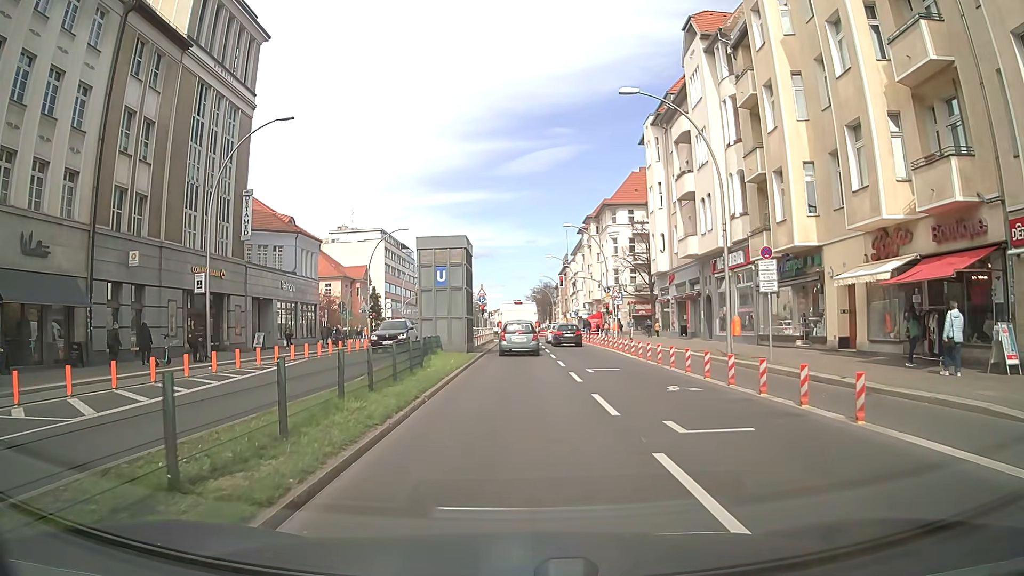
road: primary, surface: asphalt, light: Day
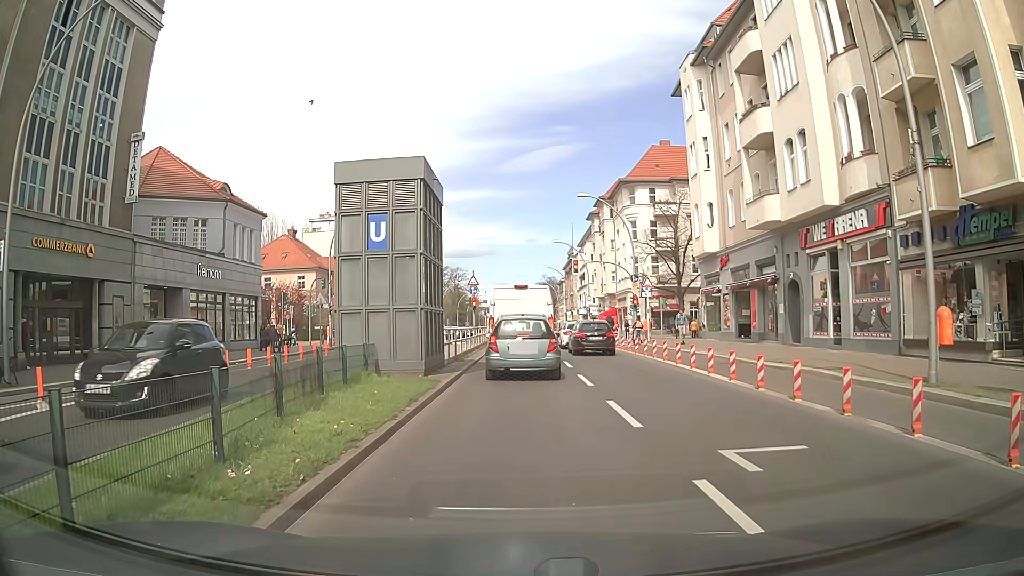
(+0.1, +13.1) m; 0°
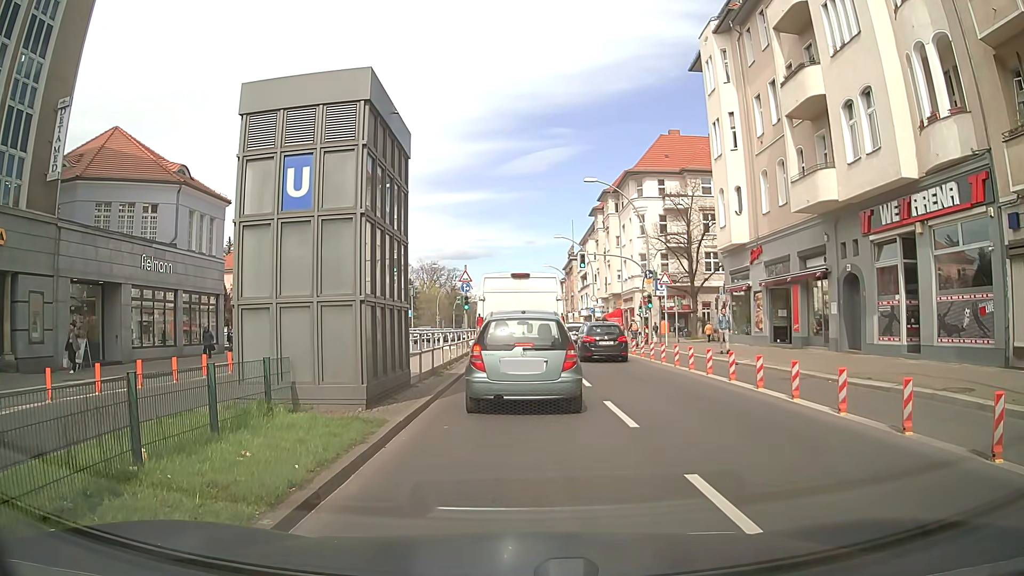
(0.0, +5.5) m; -1°
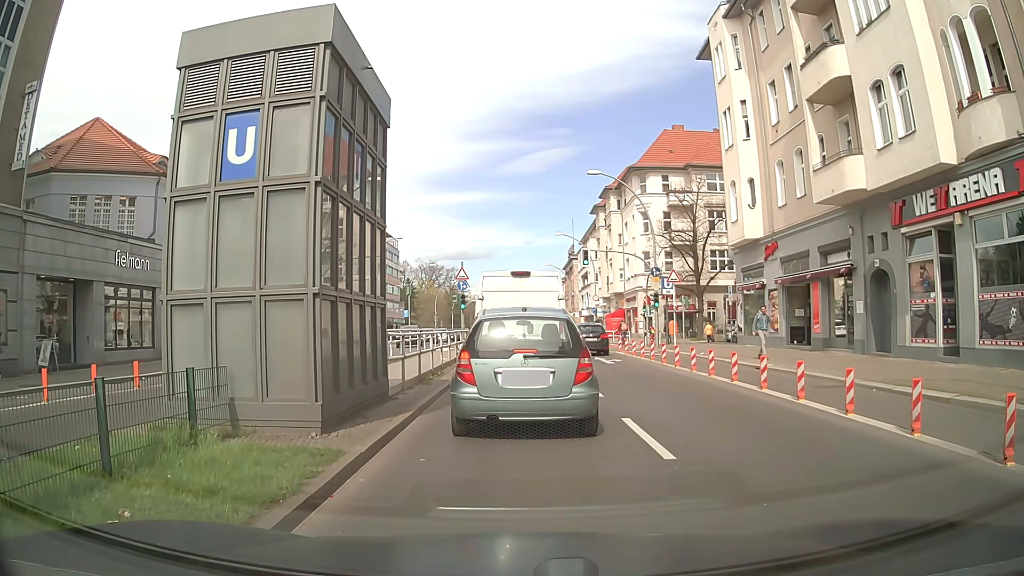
(0.0, +2.1) m; +1°
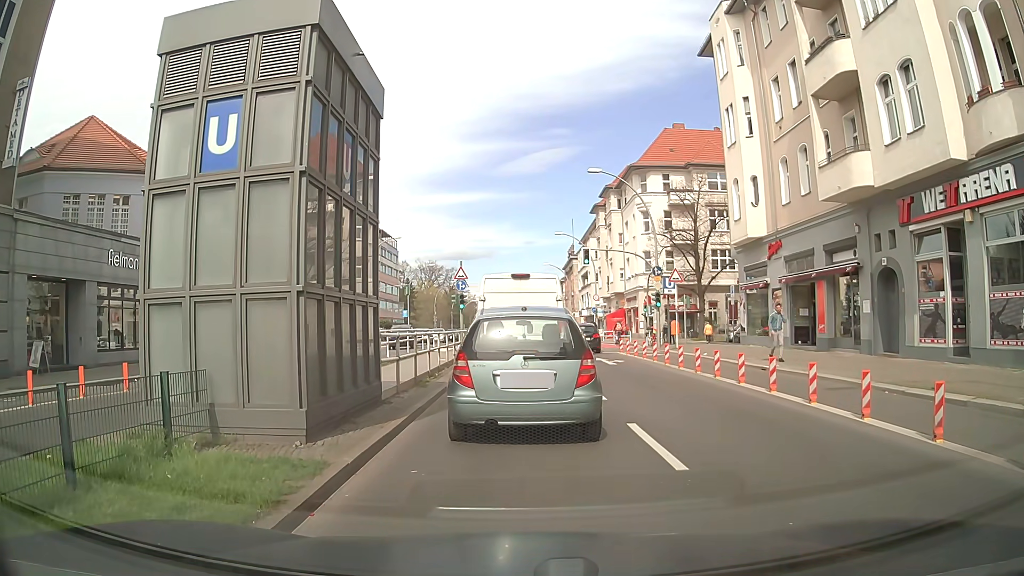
(0.0, +0.5) m; 0°
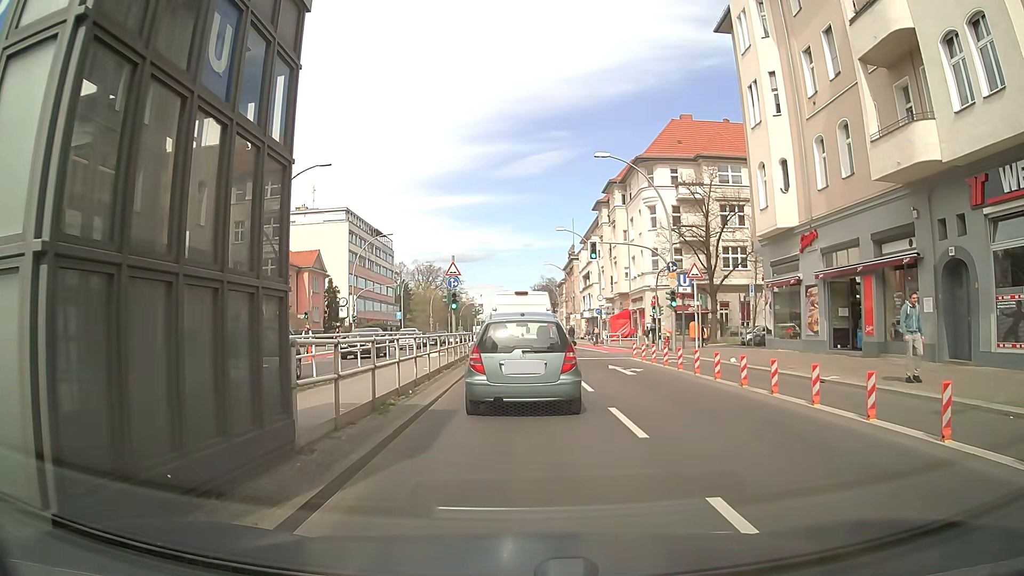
(0.0, +4.3) m; +2°
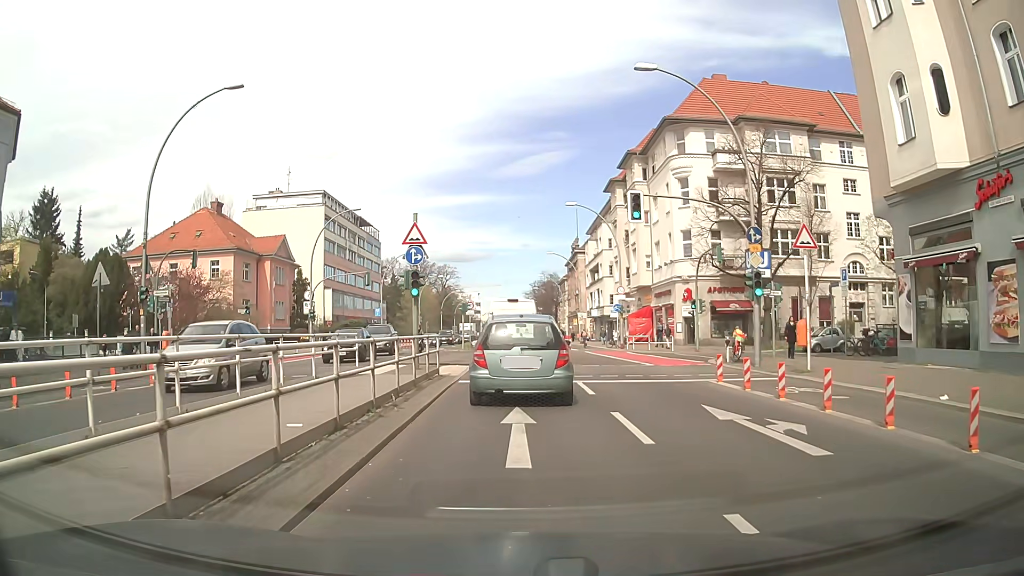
(-0.3, +12.8) m; -1°
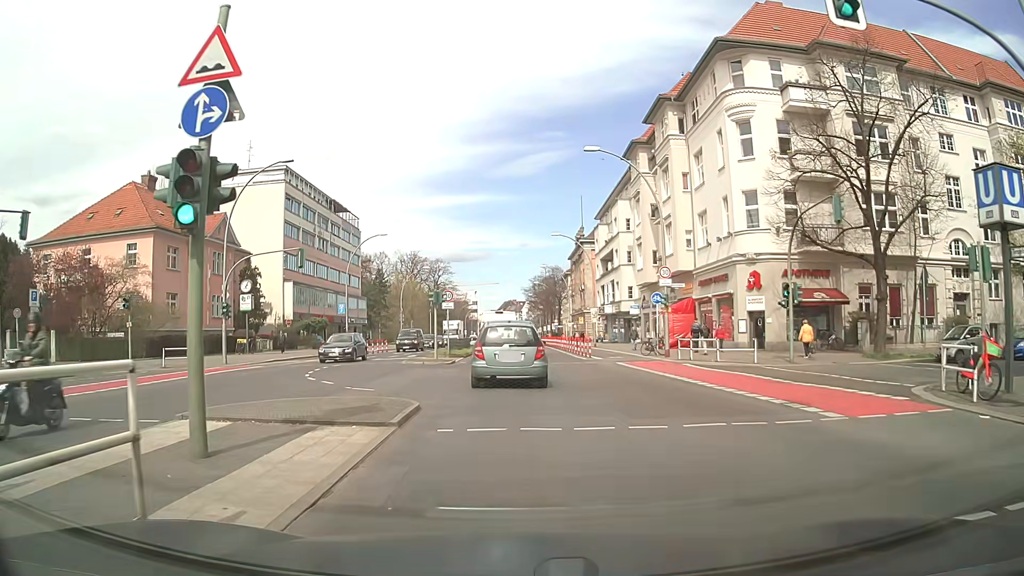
(0.0, +15.1) m; 0°
(0, +10) (0, +20) (-1, +30) (-1, +40) (-1, +50) (-1, +60) (-2, +70) (-2, +80) (-2, +90) (-2, +100) m
